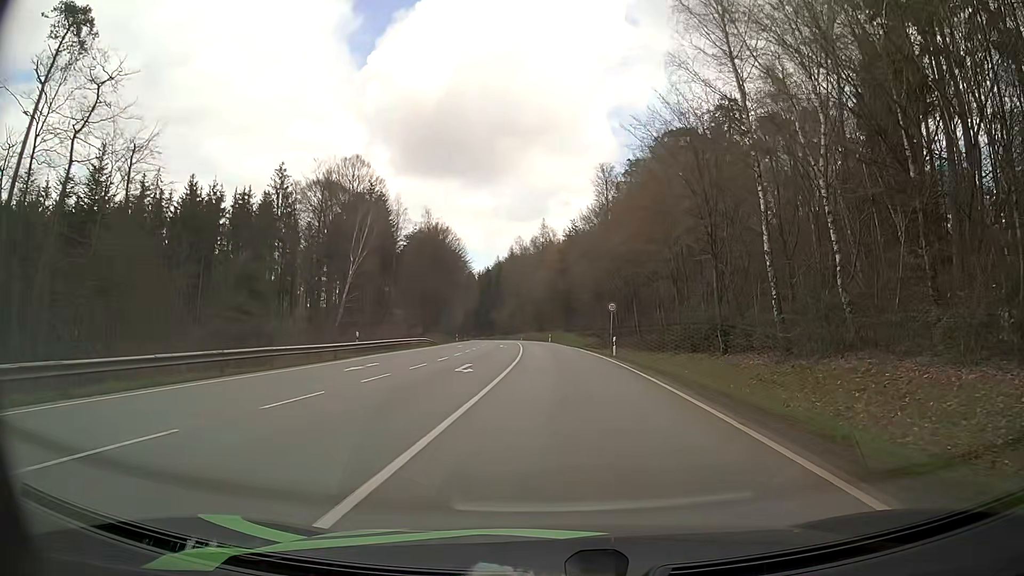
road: secondary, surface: asphalt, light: Day
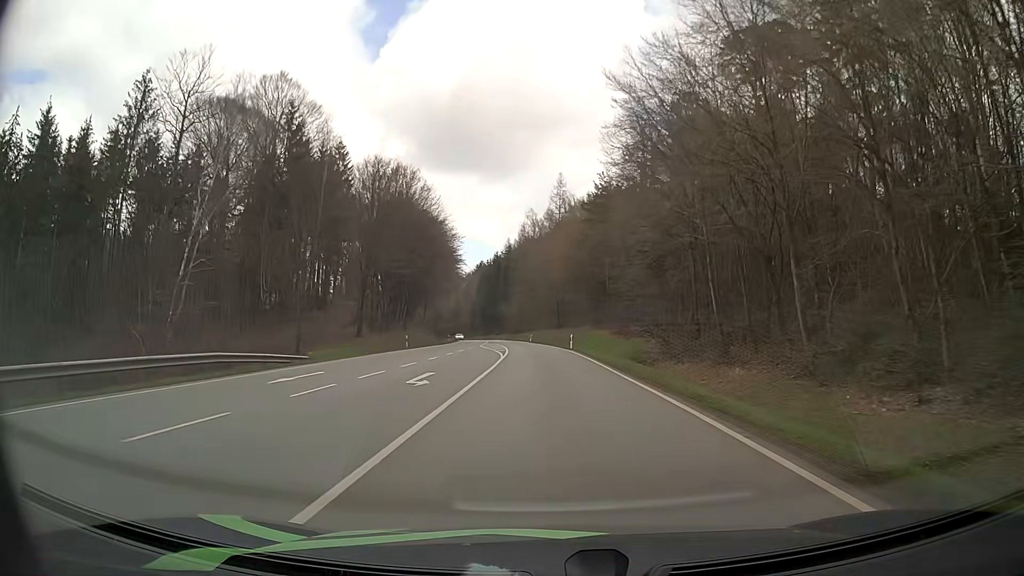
(+0.4, +41.0) m; -1°
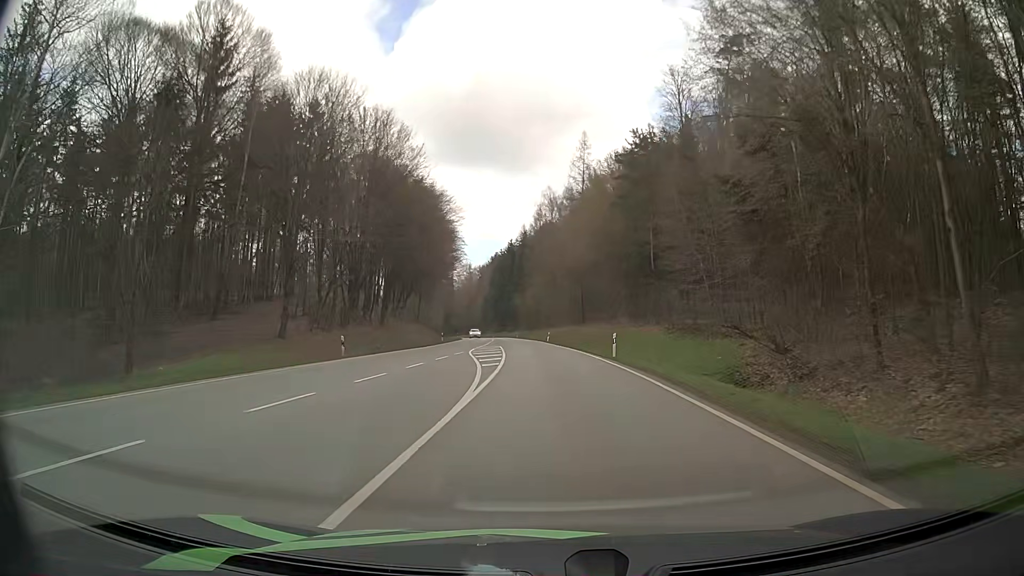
(-0.3, +21.0) m; -2°
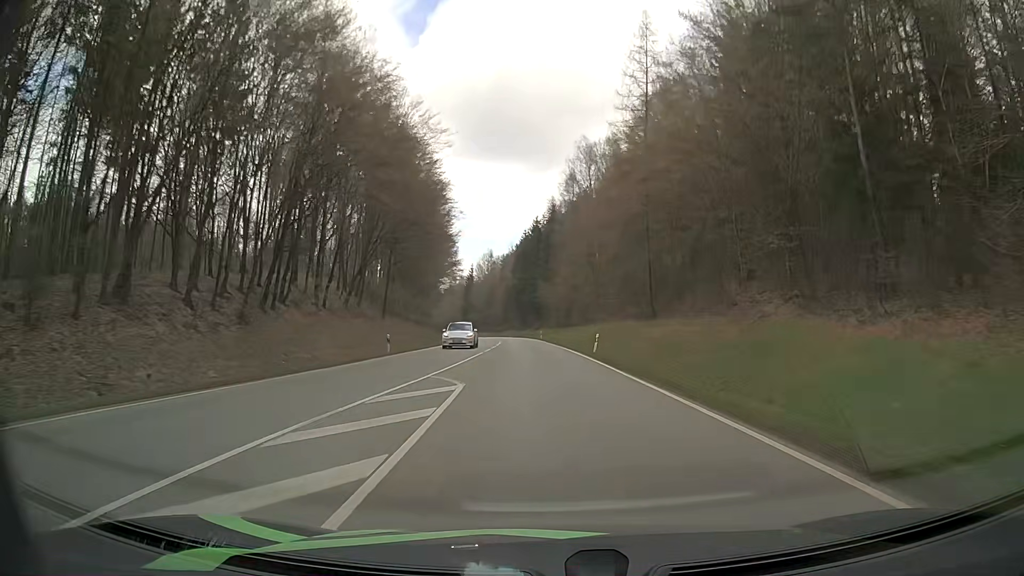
(-0.9, +34.8) m; -3°
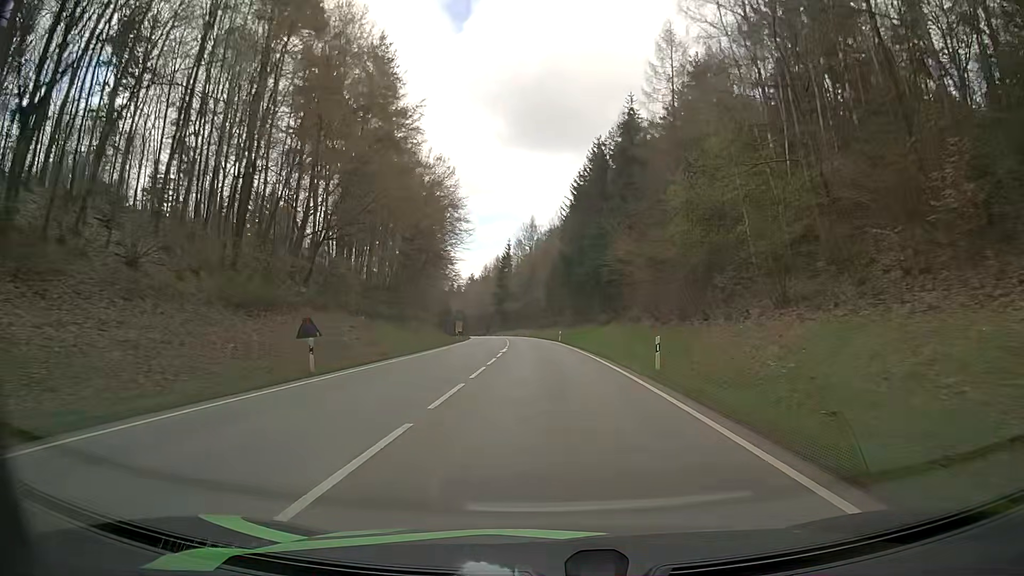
(-2.4, +61.6) m; -4°
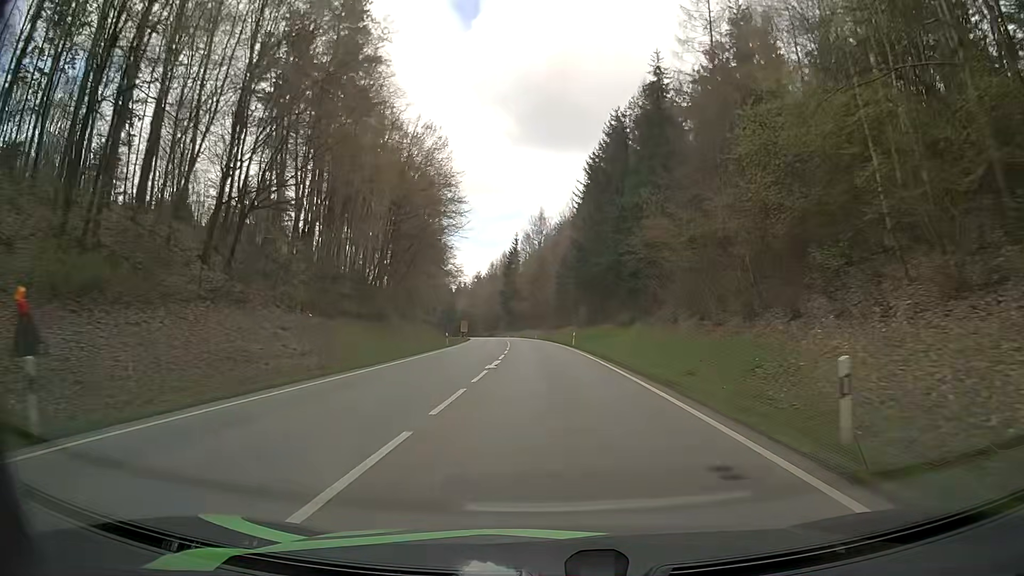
(-0.2, +12.5) m; -1°
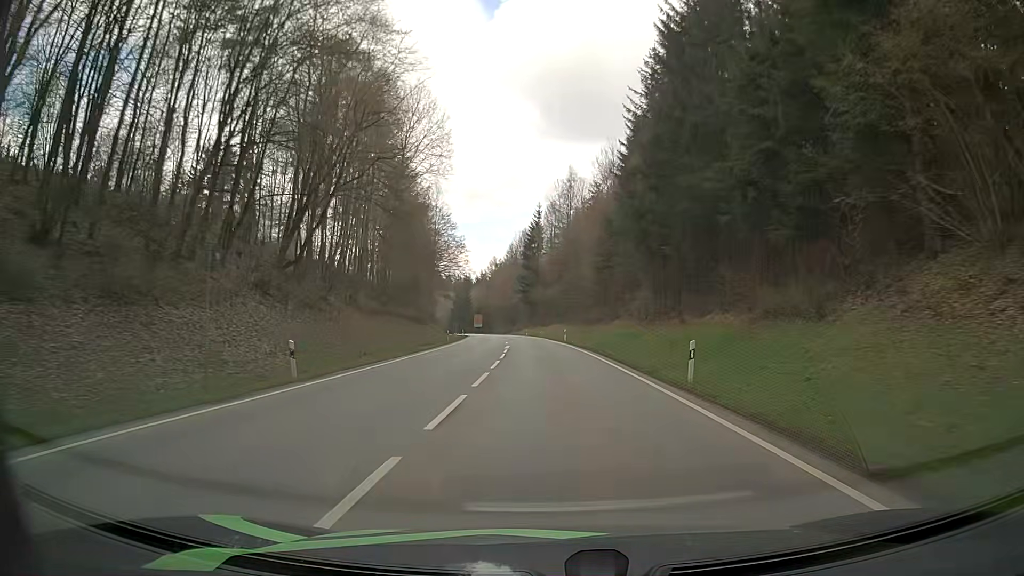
(-0.8, +37.9) m; -3°
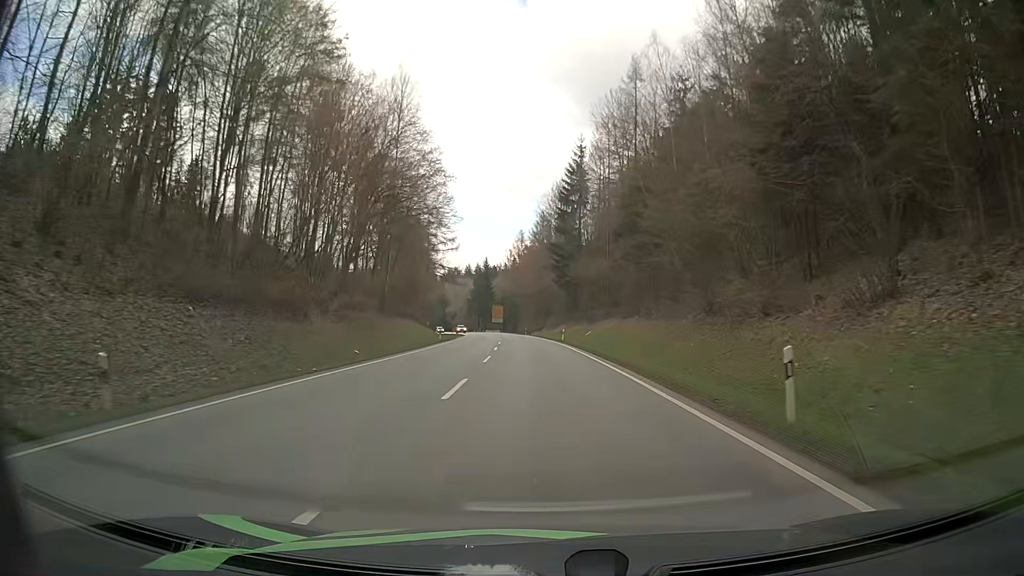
(-1.2, +50.9) m; -3°
(0, +10) (0, +20) (-1, +30) (-1, +40) (-2, +50) (-2, +60) (-3, +70) (-4, +80) (-5, +90) (-6, +100) m
